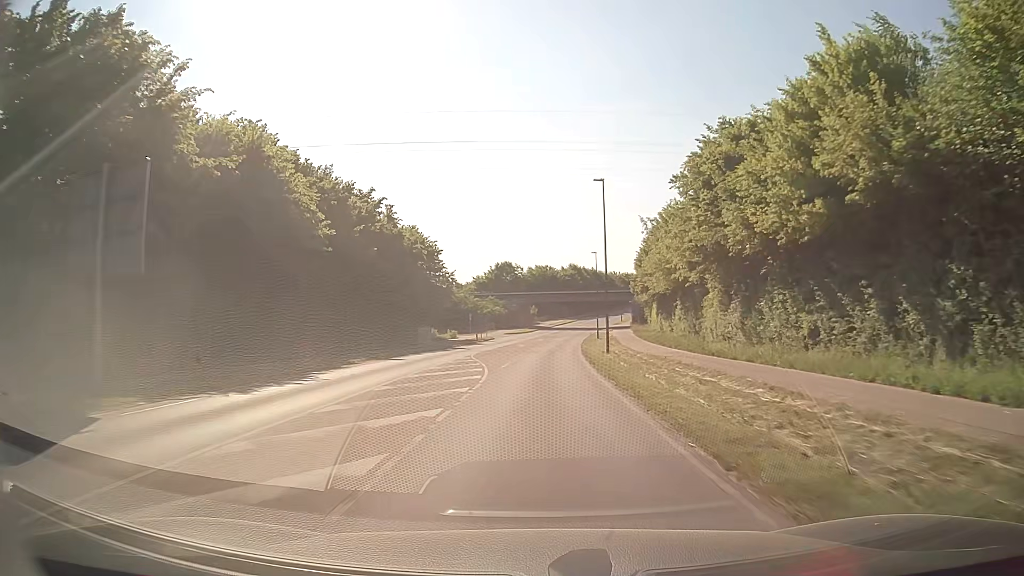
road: secondary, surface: asphalt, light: Day
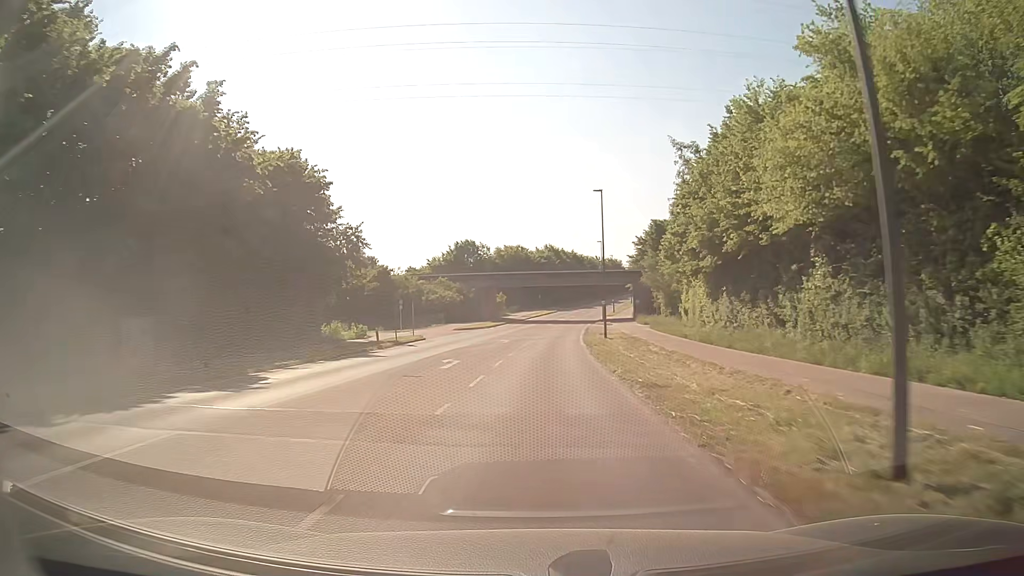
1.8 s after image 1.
(+0.6, +33.7) m; +2°
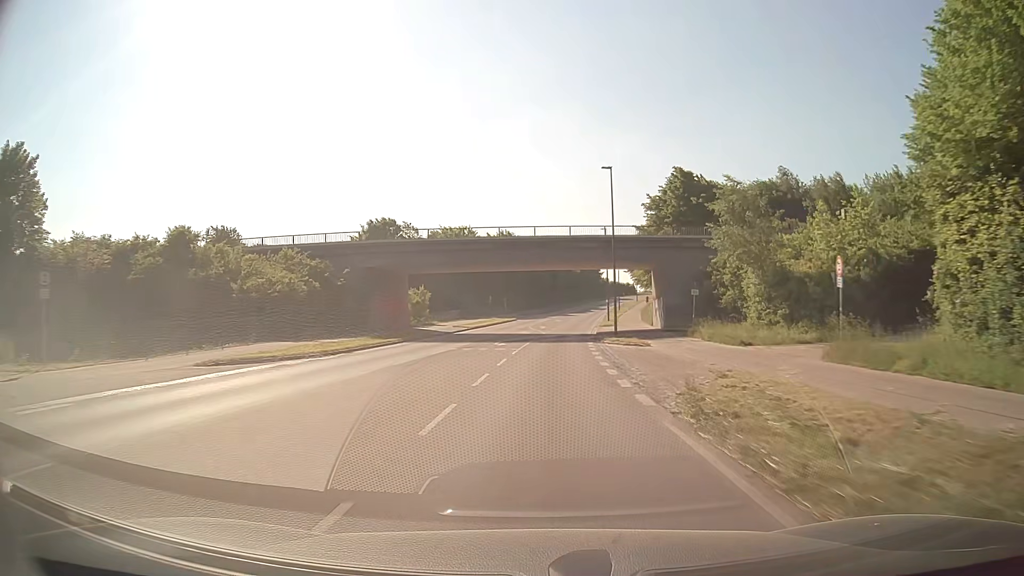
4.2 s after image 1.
(+1.3, +45.6) m; +3°
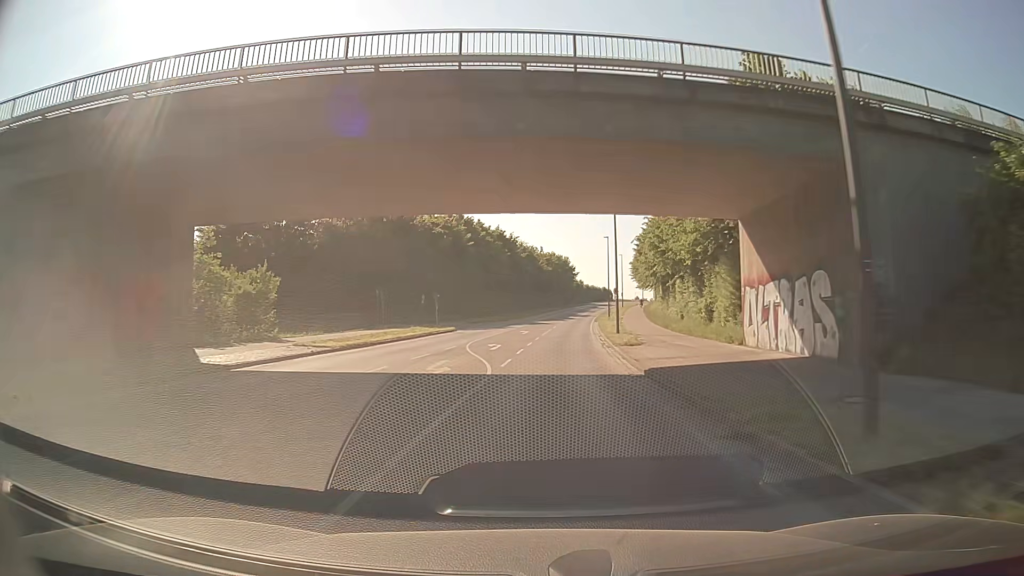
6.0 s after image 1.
(+1.0, +33.1) m; +3°
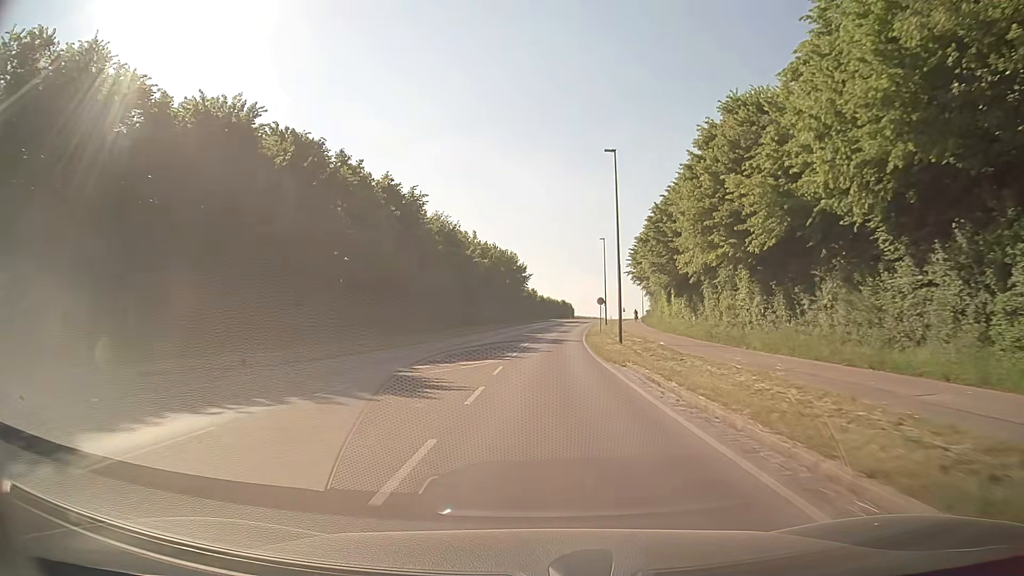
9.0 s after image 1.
(+2.1, +51.4) m; +5°
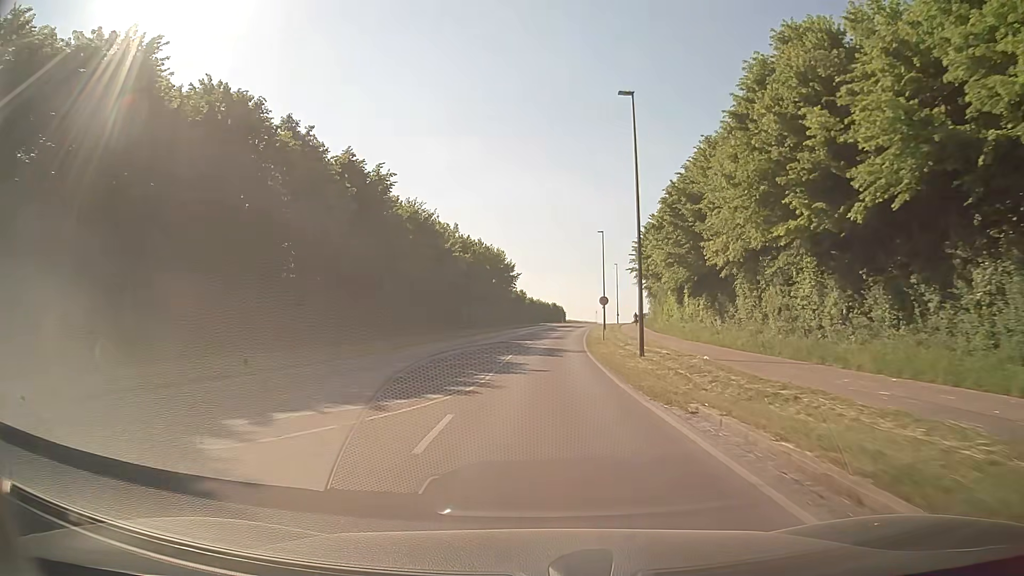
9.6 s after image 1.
(0.0, +10.0) m; +1°
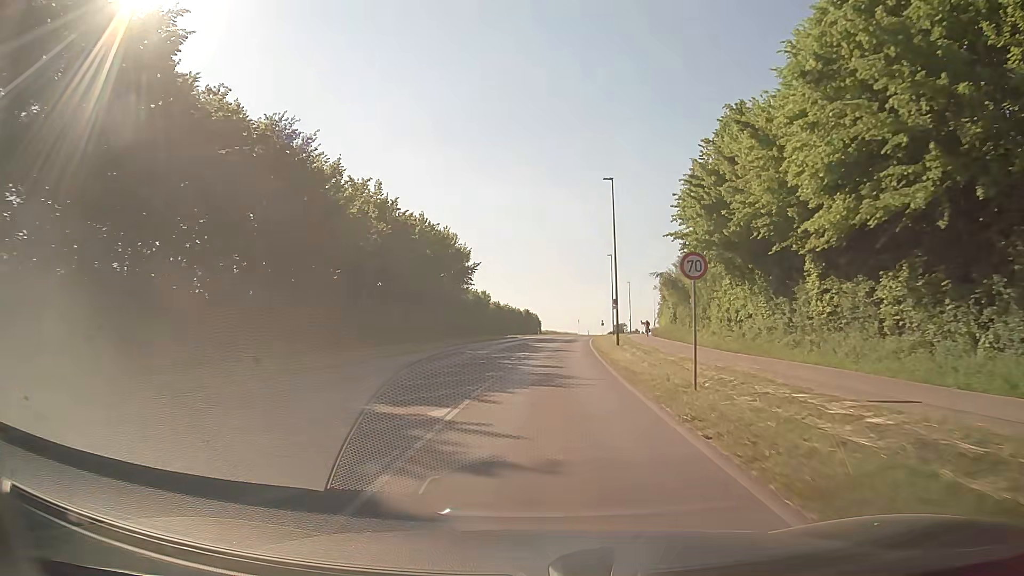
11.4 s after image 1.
(+0.6, +29.8) m; +3°
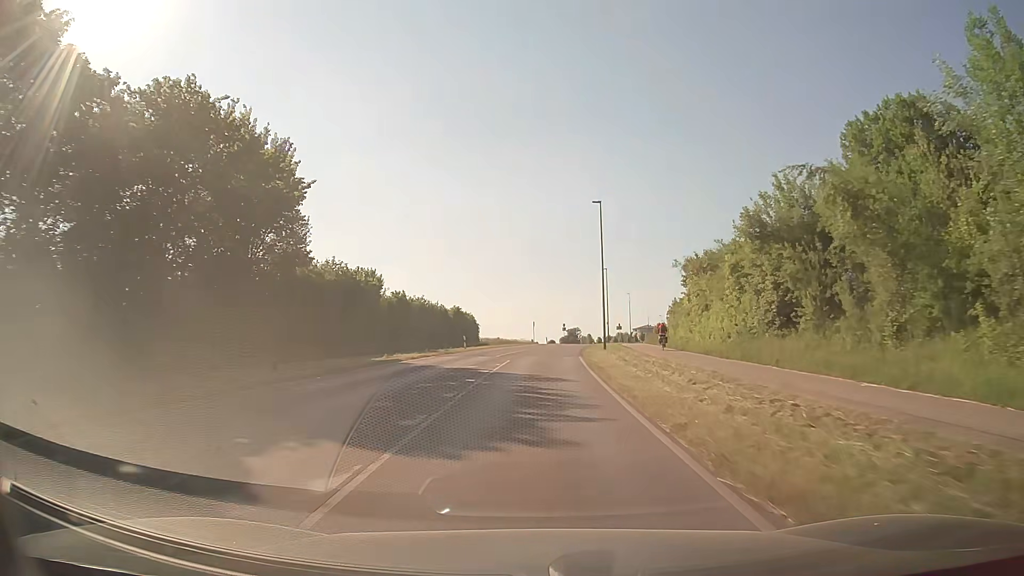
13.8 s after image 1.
(+1.6, +39.9) m; +5°
(0, +10) (0, +20) (+1, +30) (+1, +40) (+2, +50) (+3, +60) (+4, +70) (+5, +80) (+6, +90) (+8, +100) m
